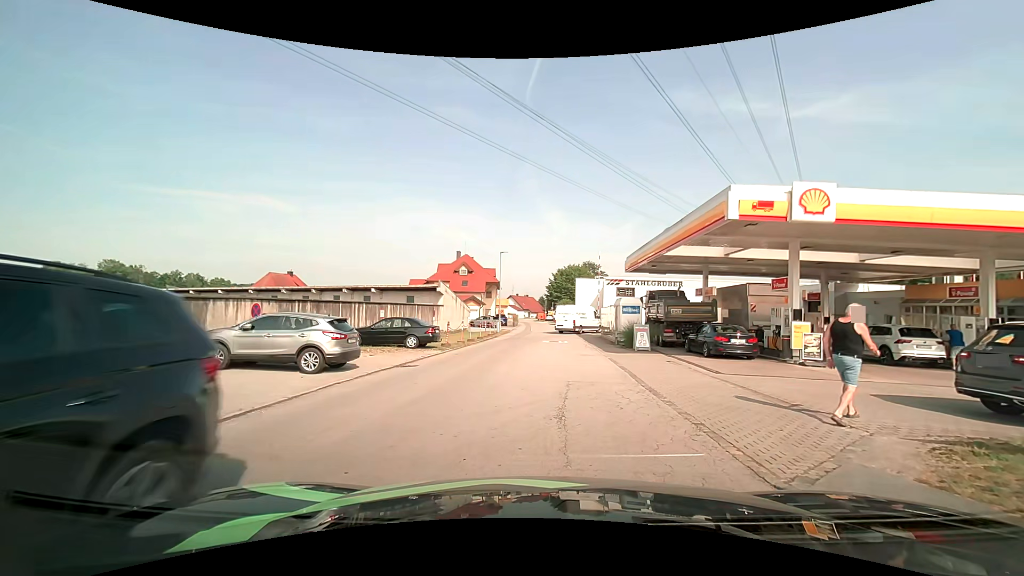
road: residential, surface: asphalt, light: Day
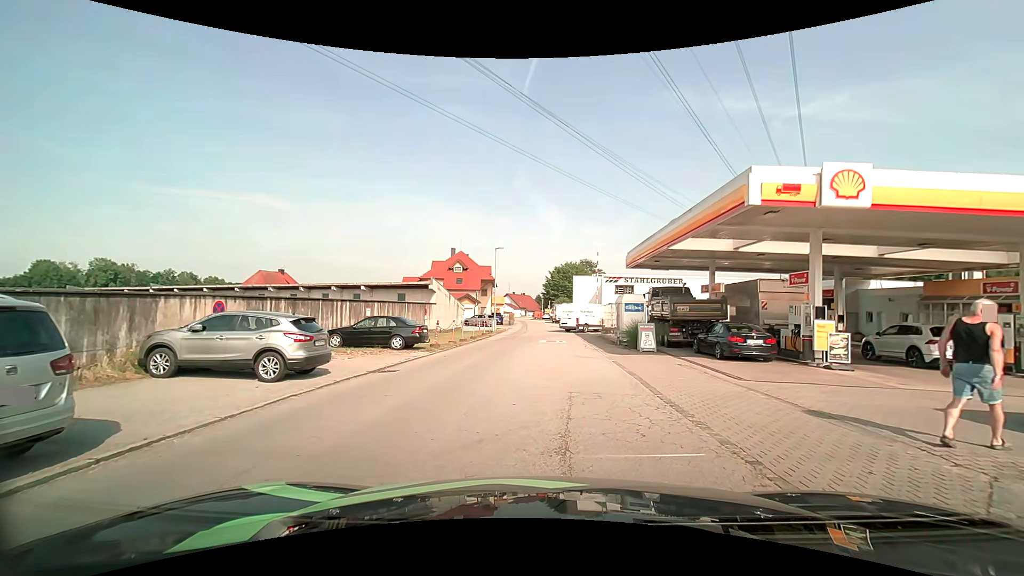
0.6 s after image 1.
(0.0, +1.9) m; 0°
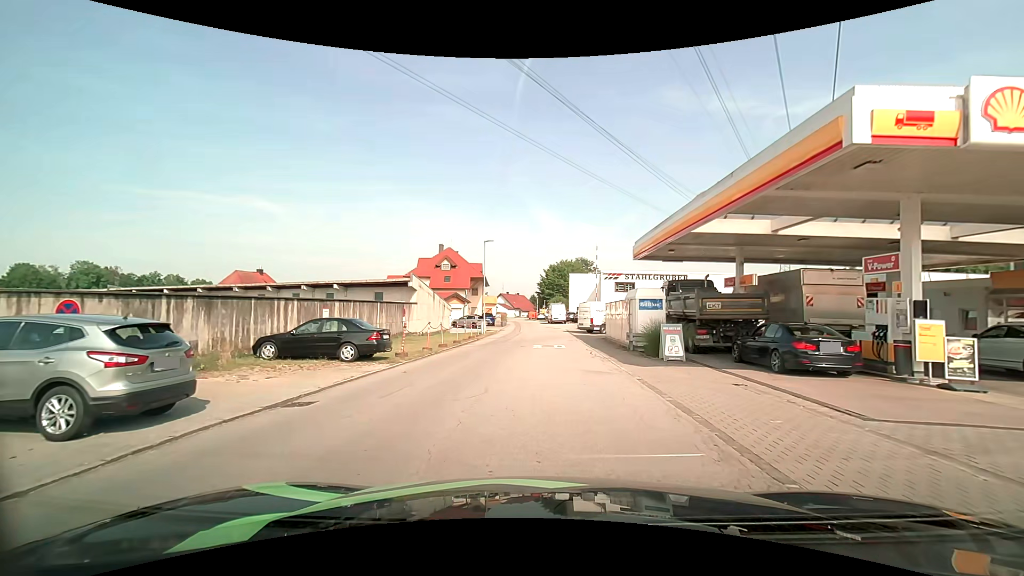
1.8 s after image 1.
(+0.1, +5.0) m; +2°
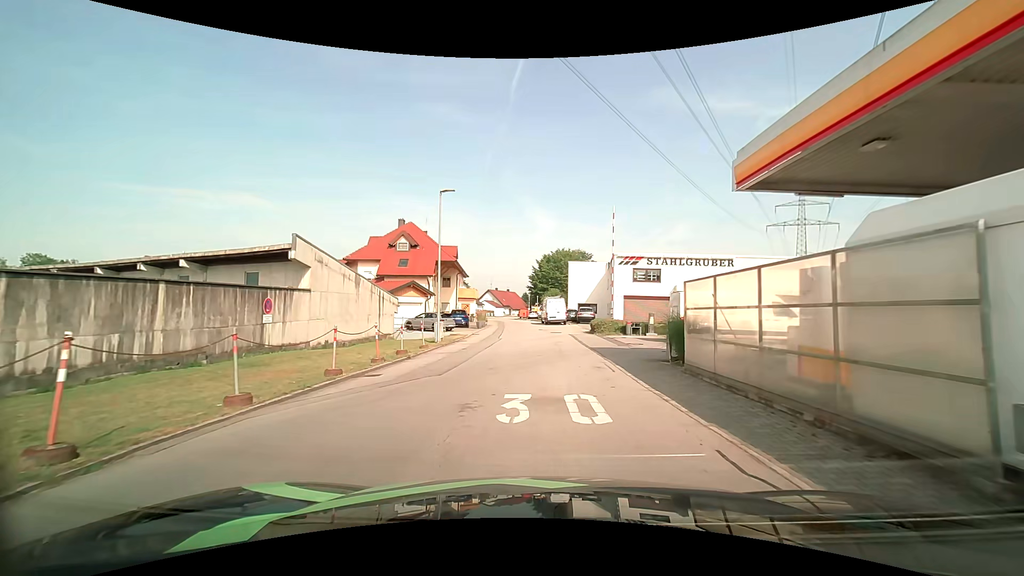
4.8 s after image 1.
(+0.2, +16.9) m; +1°
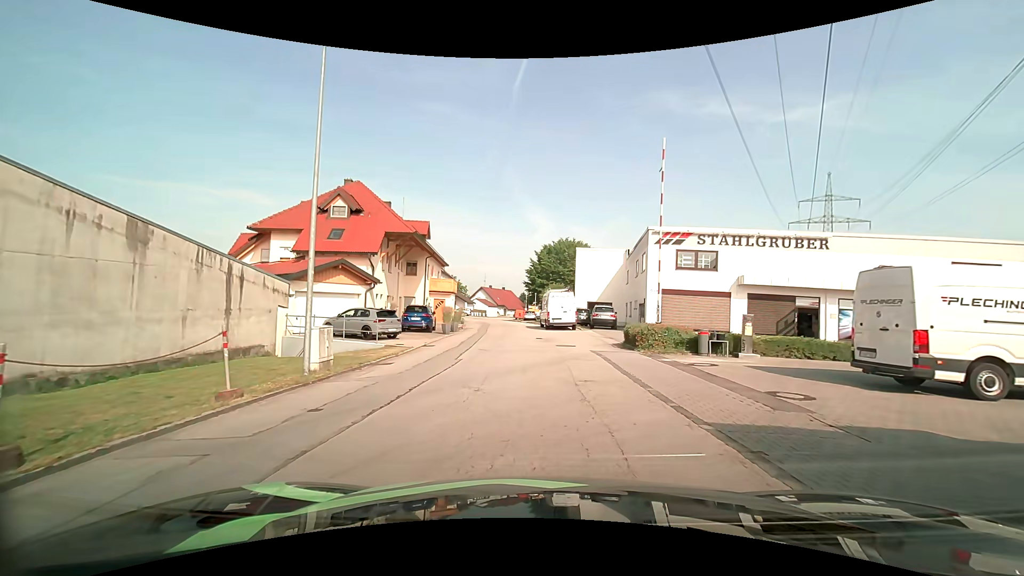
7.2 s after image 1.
(0.0, +14.6) m; 0°
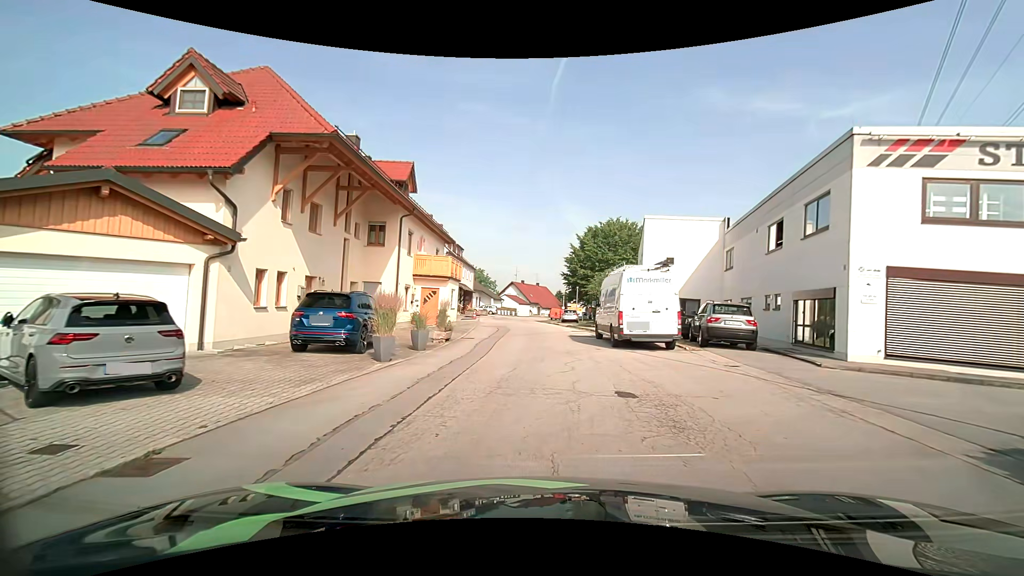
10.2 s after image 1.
(-0.5, +16.8) m; -3°
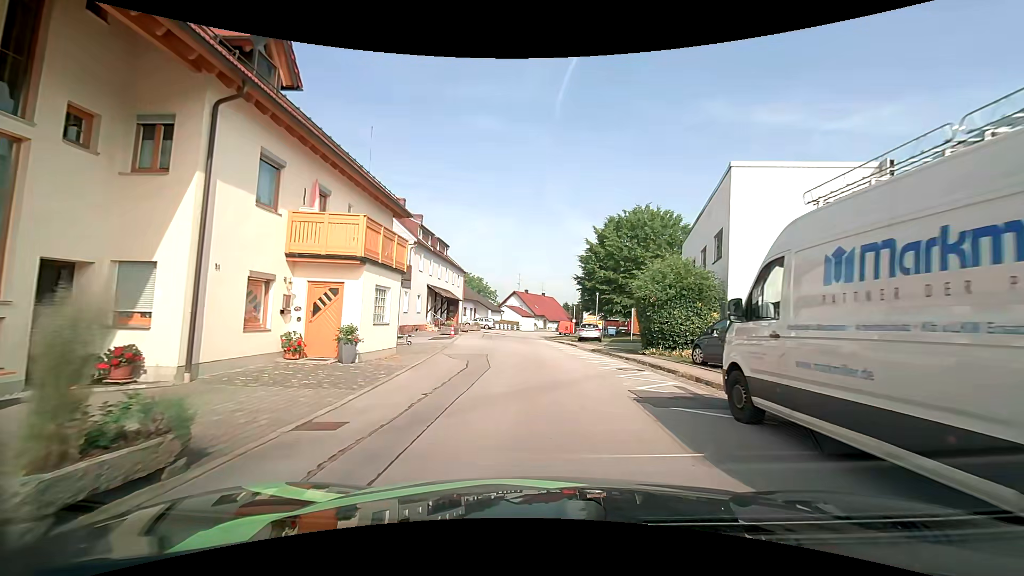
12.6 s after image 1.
(-0.1, +14.5) m; -1°
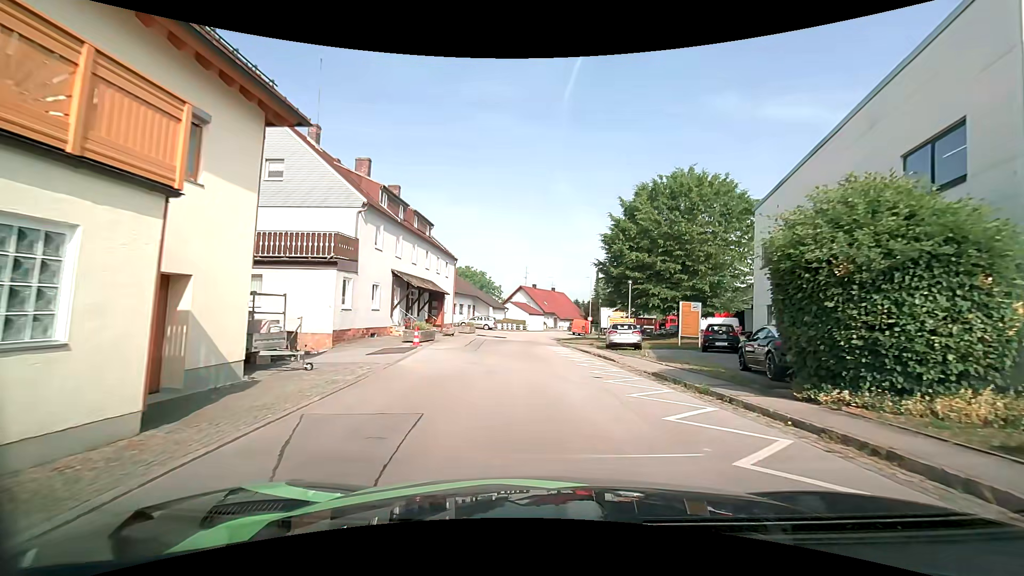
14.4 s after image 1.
(-0.1, +11.4) m; -1°
(0, +10) (0, +20) (0, +30) (0, +40) (+1, +50) (+1, +60) (+2, +70) (+5, +80) (+9, +88) (+15, +97) m
